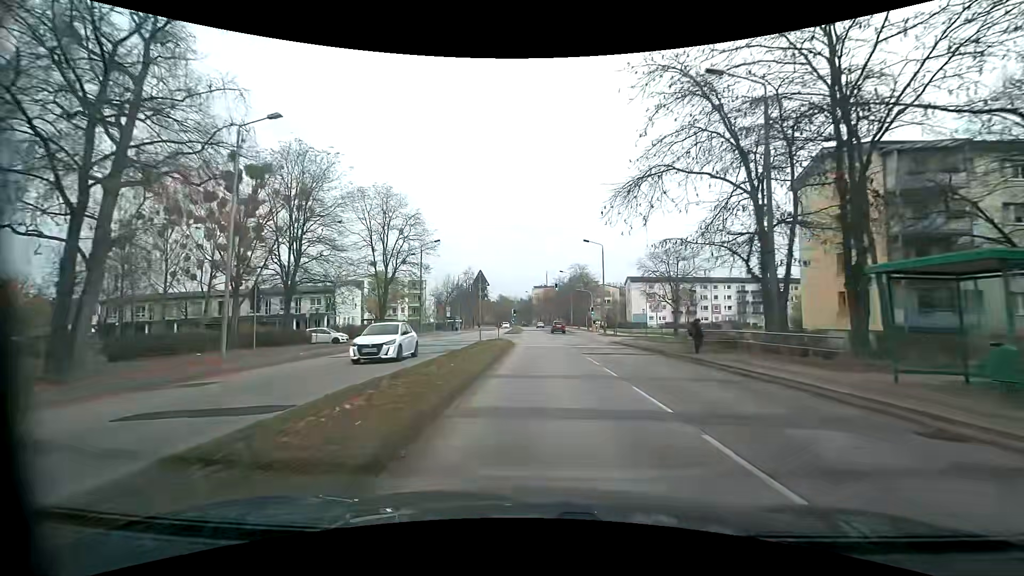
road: tertiary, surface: asphalt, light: Day
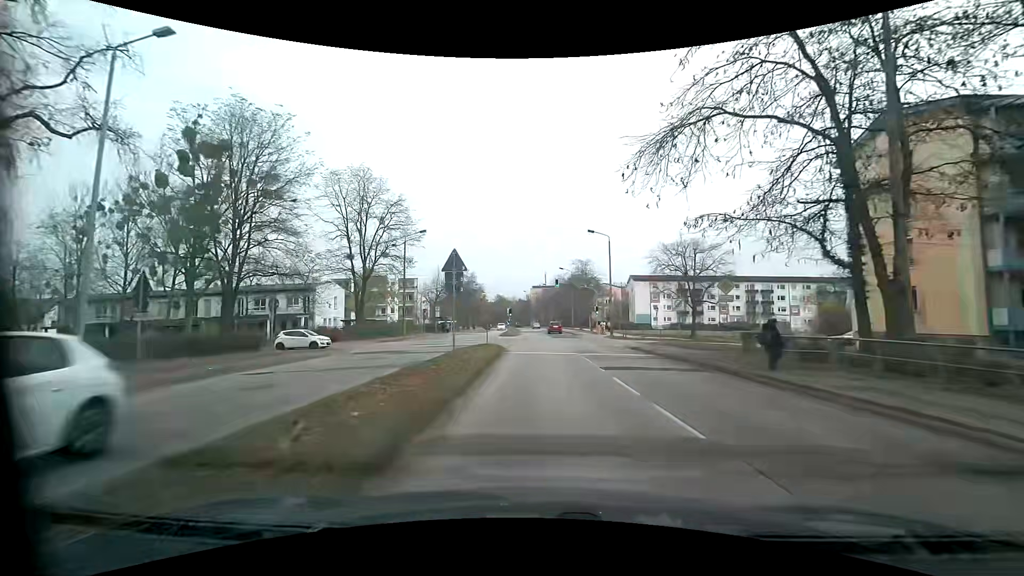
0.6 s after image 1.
(0.0, +6.9) m; +1°
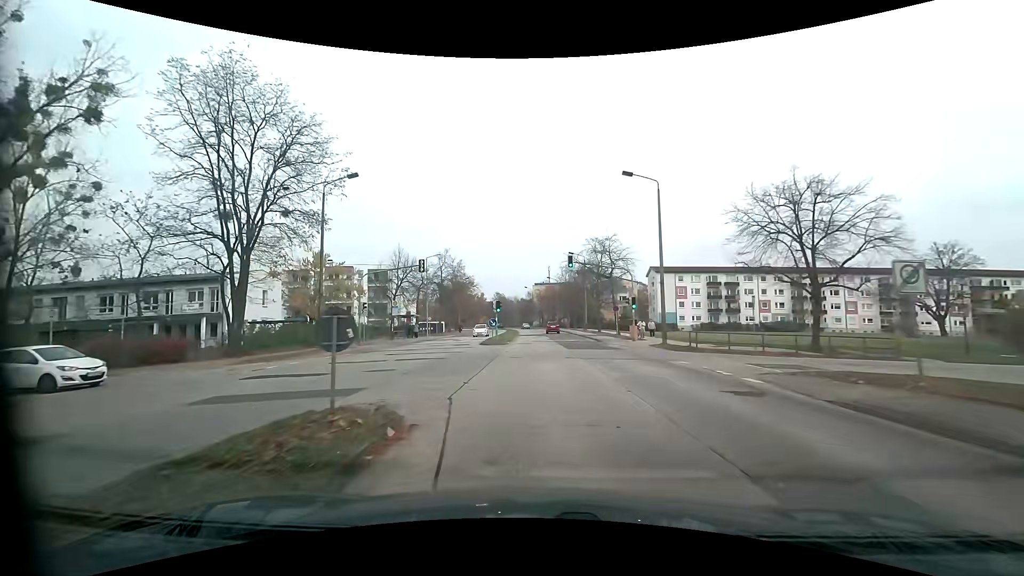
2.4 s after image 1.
(-0.2, +21.0) m; -1°
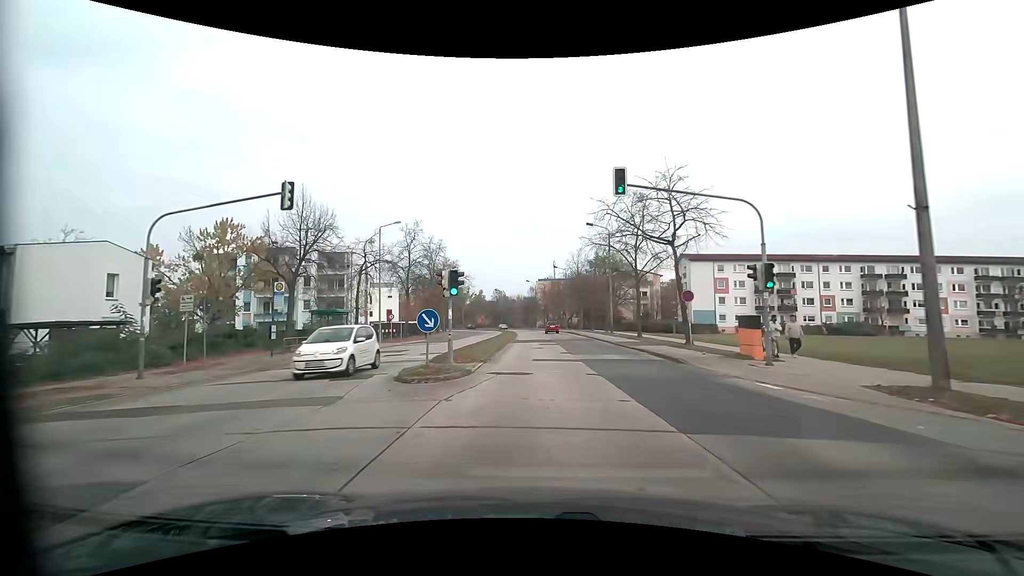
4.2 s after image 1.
(+0.1, +21.3) m; 0°
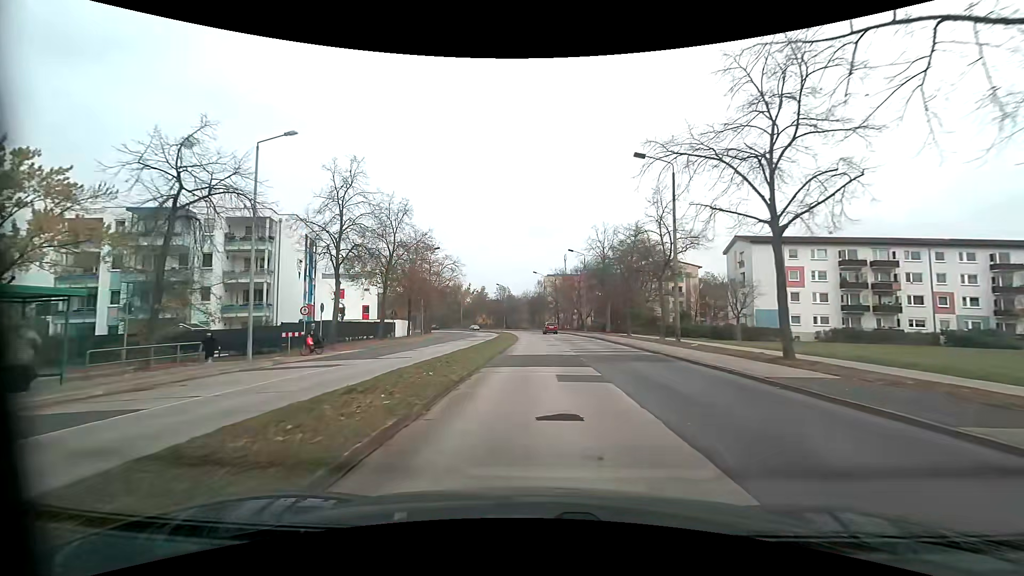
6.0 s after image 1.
(-0.1, +21.4) m; -1°
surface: concrete
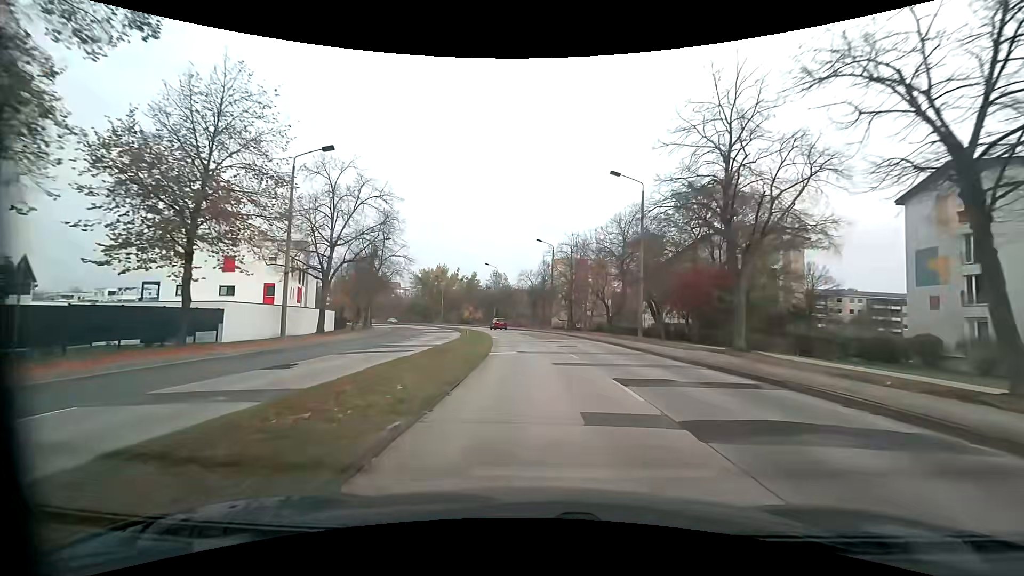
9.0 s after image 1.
(-0.2, +35.5) m; 0°
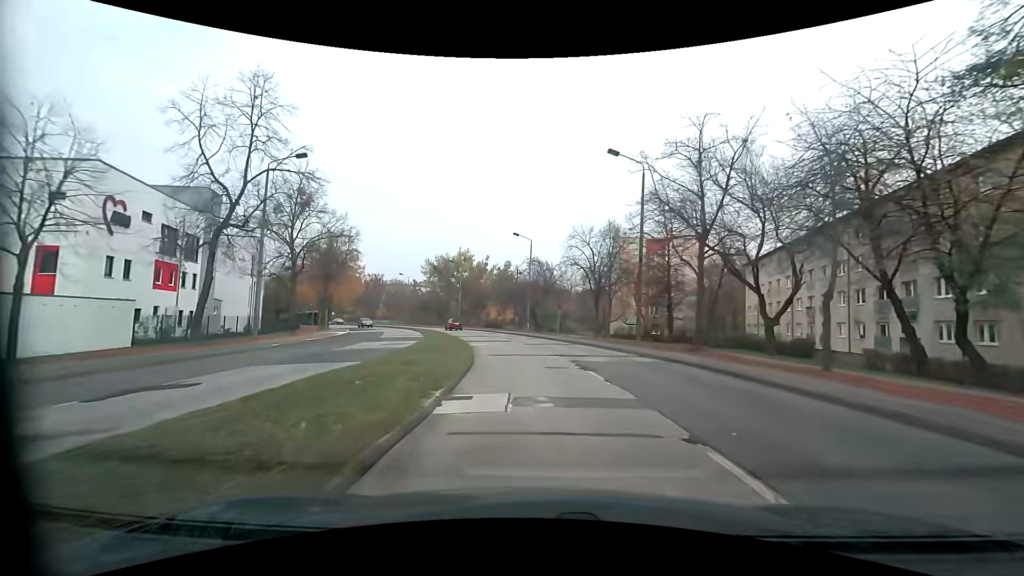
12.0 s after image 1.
(-1.2, +33.9) m; -4°
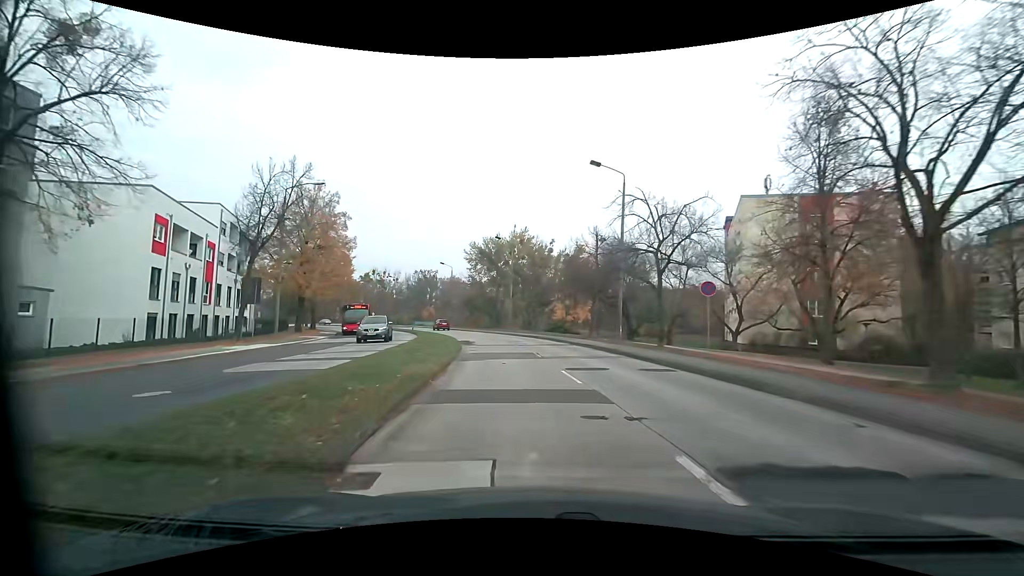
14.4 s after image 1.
(-1.8, +26.5) m; -9°
(0, +10) (-1, +20) (-3, +30) (-4, +40) (-7, +49) (-10, +59) (-14, +68) (-18, +77) (-22, +86) (-27, +95) m
